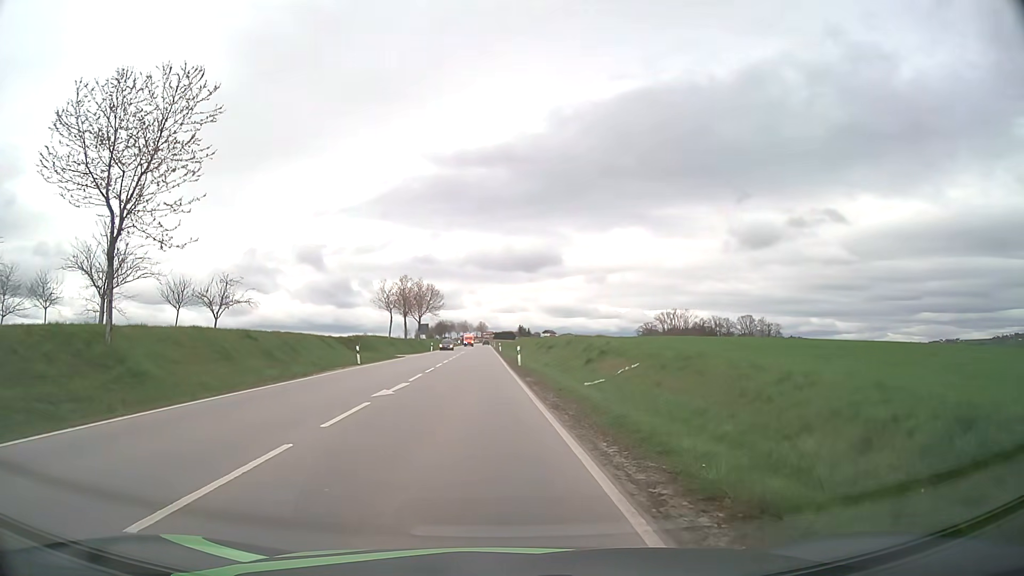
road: secondary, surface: asphalt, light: Day
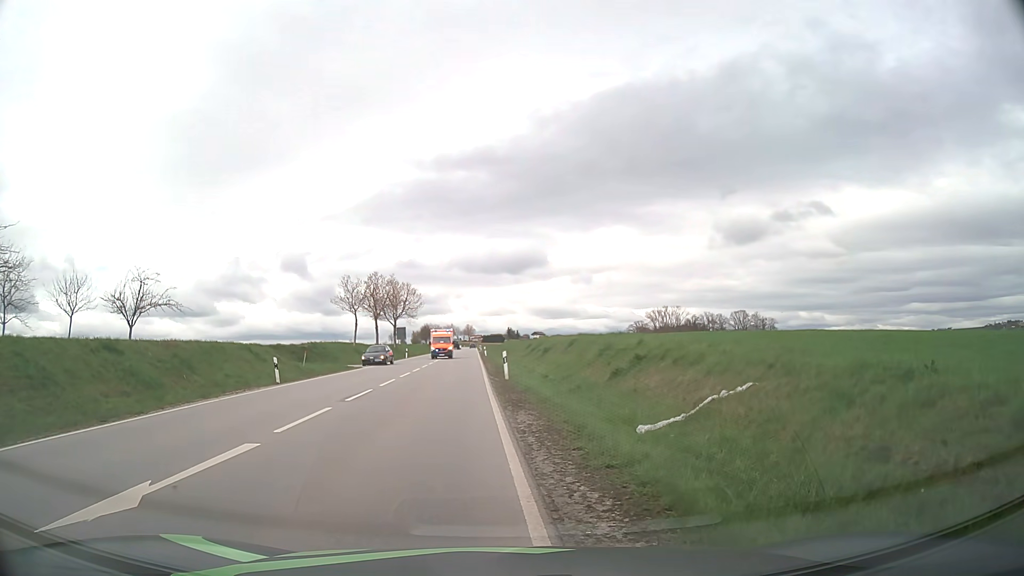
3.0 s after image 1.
(+0.3, +11.4) m; +2°
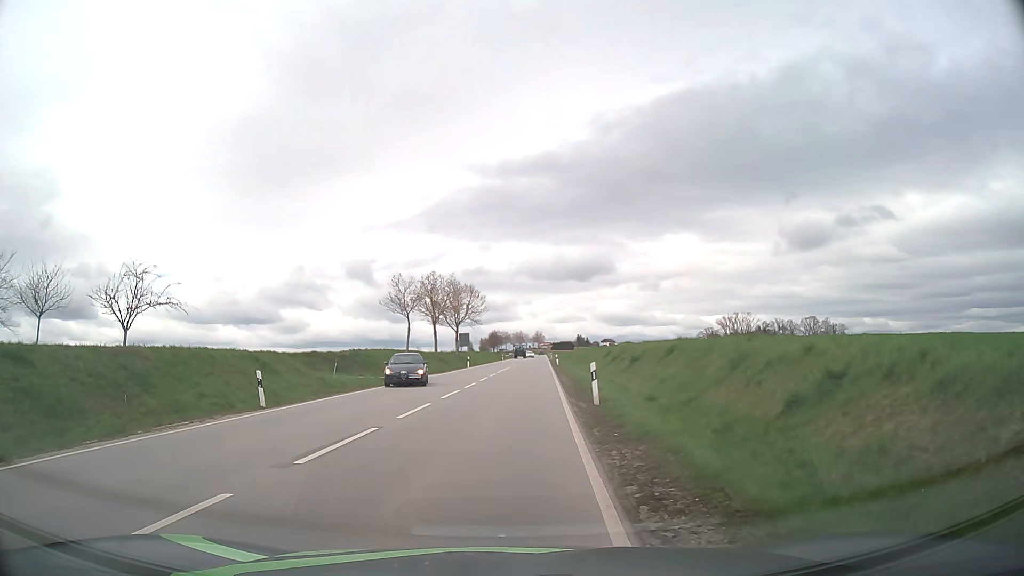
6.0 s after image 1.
(-0.5, +8.8) m; -7°
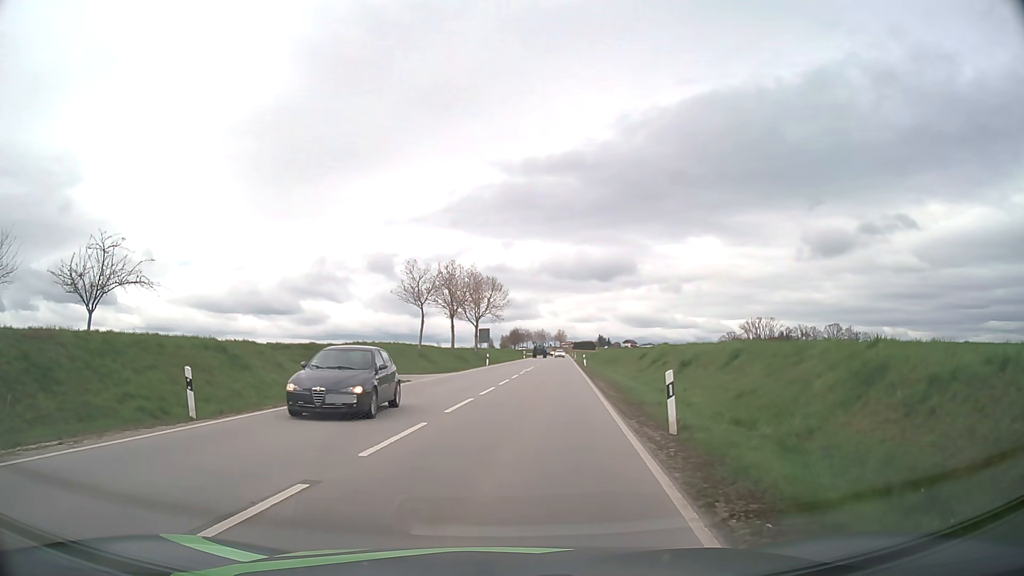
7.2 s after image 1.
(-0.2, +6.1) m; -2°
(0, +10) (+1, +20) (+2, +30) (+3, +40) (+3, +50) (+4, +60) (+5, +70) (+6, +80) (+7, +90) (+7, +100) m
